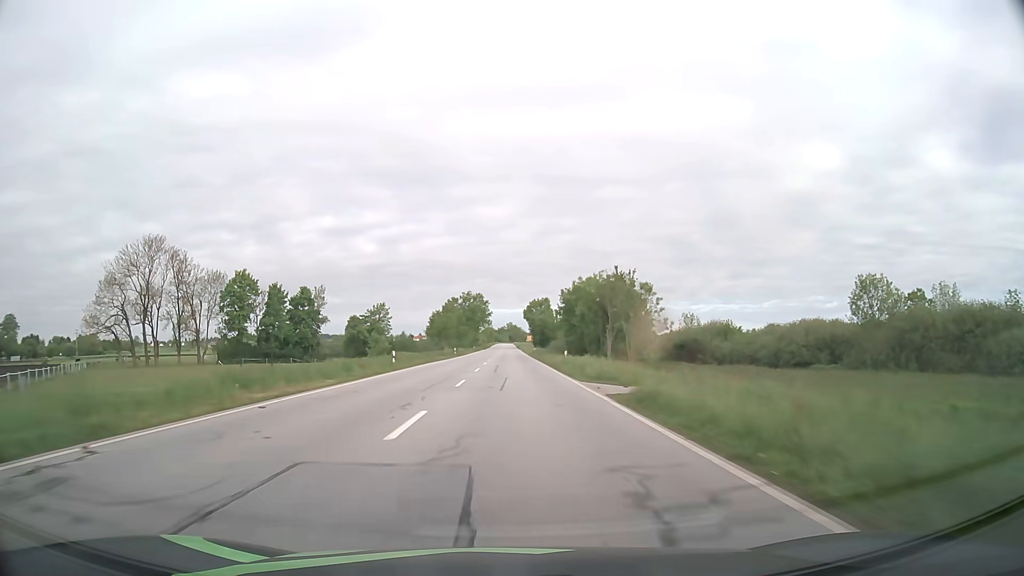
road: primary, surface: asphalt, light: Day
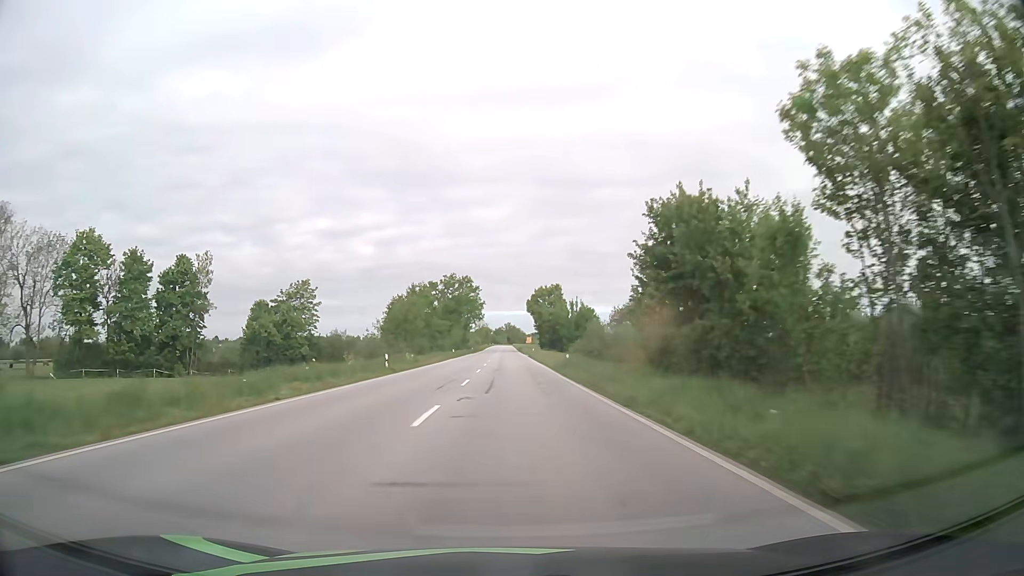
(0.0, +47.2) m; 0°
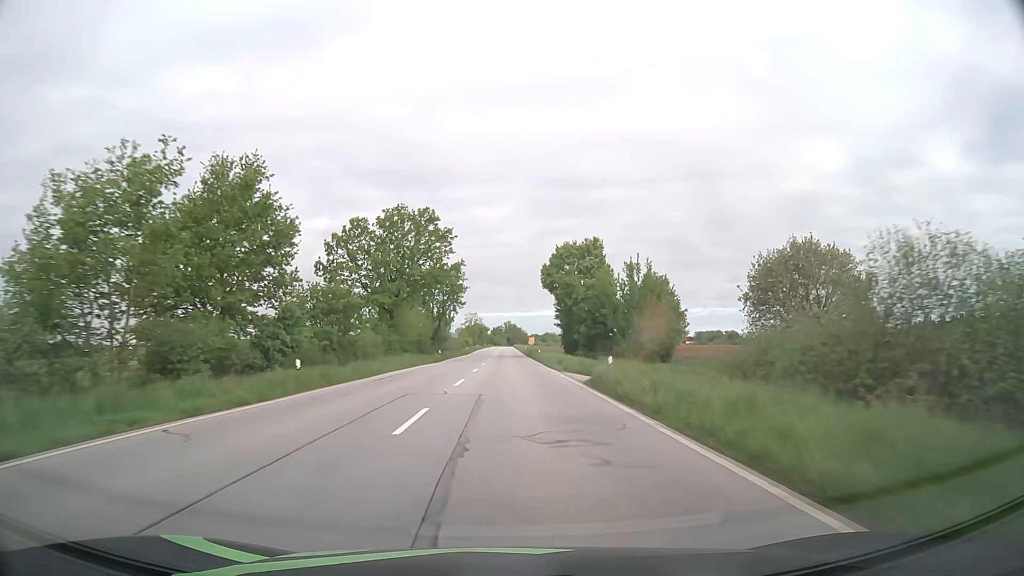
(+0.1, +62.9) m; 0°
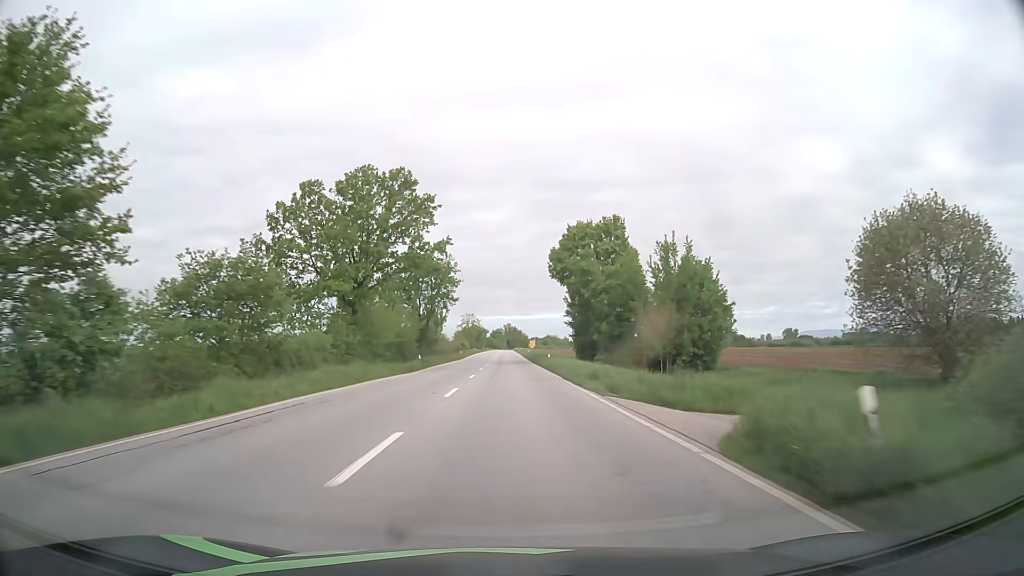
(0.0, +15.7) m; 0°
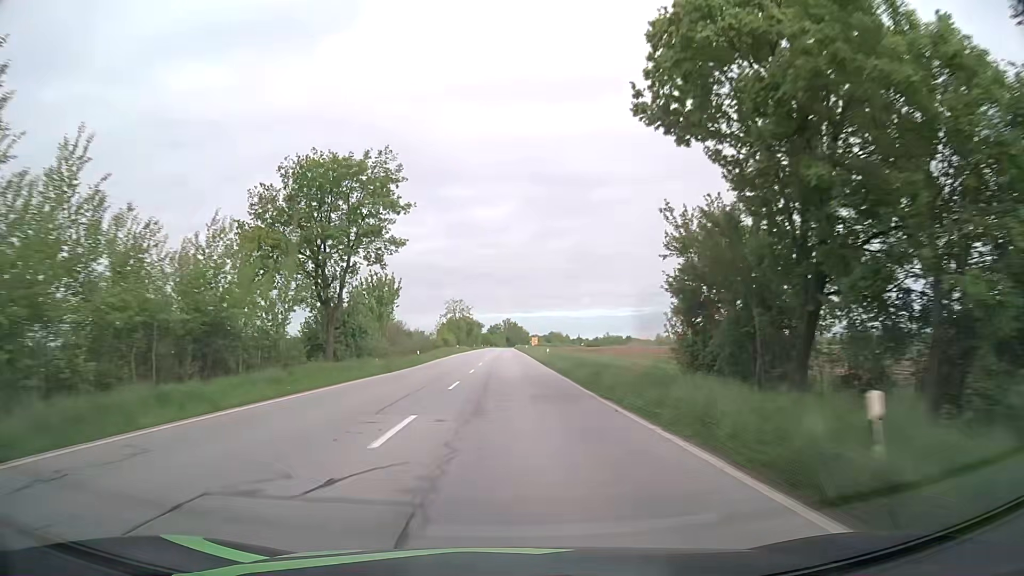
(+0.1, +47.0) m; 0°
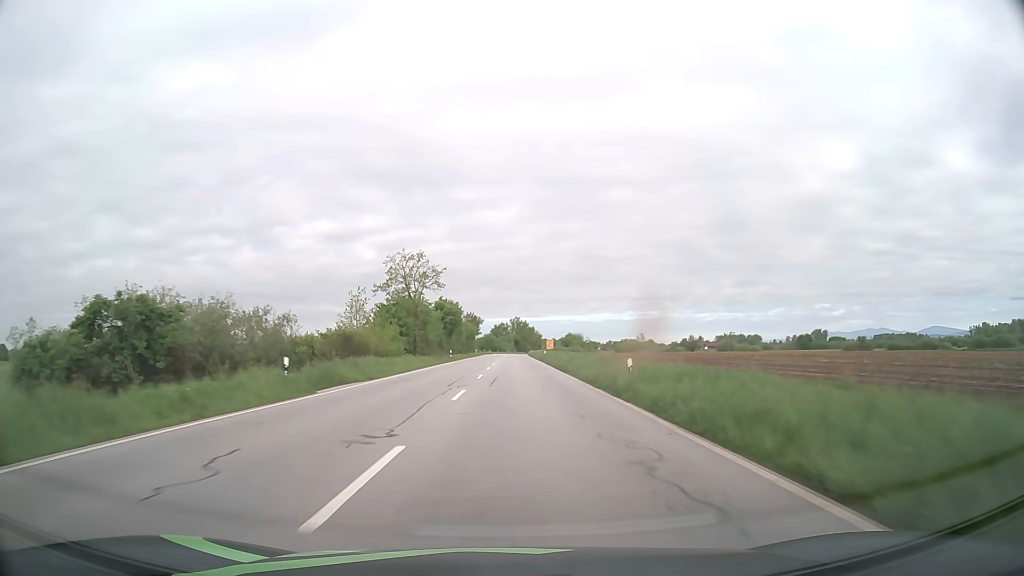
(-0.5, +77.8) m; -1°
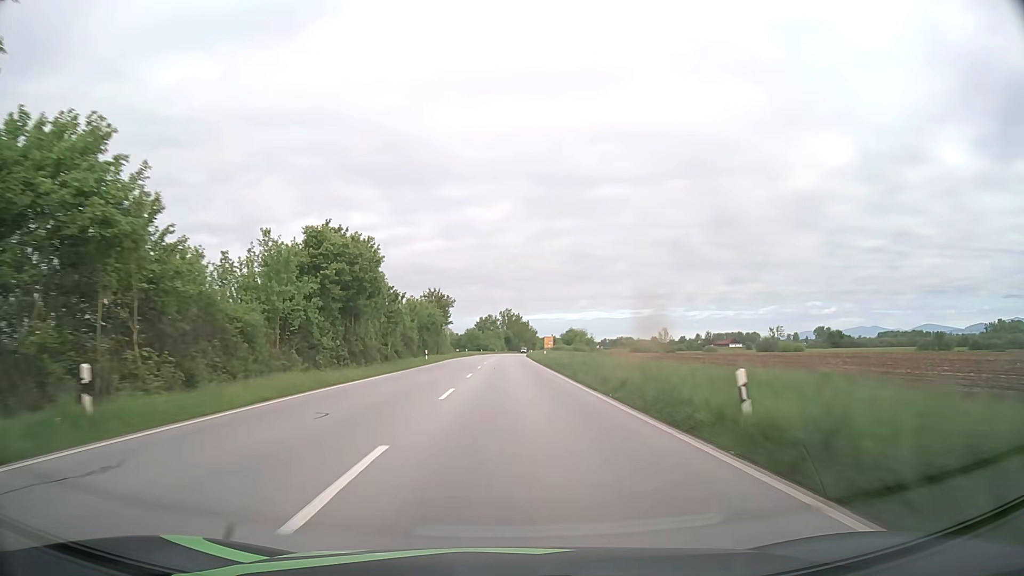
(+0.5, +61.5) m; +1°
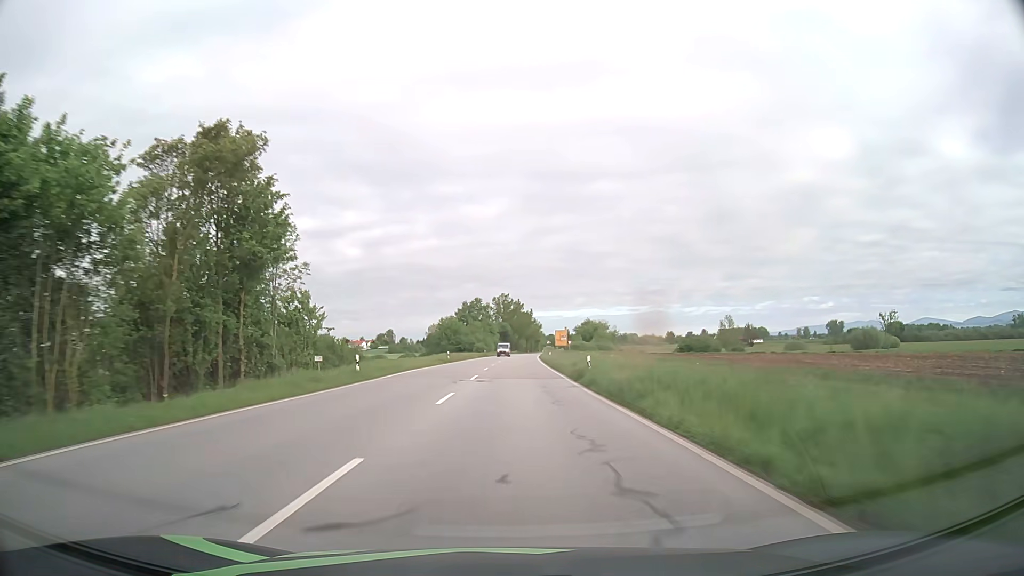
(+0.3, +74.8) m; 0°
(0, +10) (0, +20) (0, +30) (0, +40) (+1, +50) (+1, +60) (+1, +70) (+2, +80) (+2, +90) (+3, +100) m
